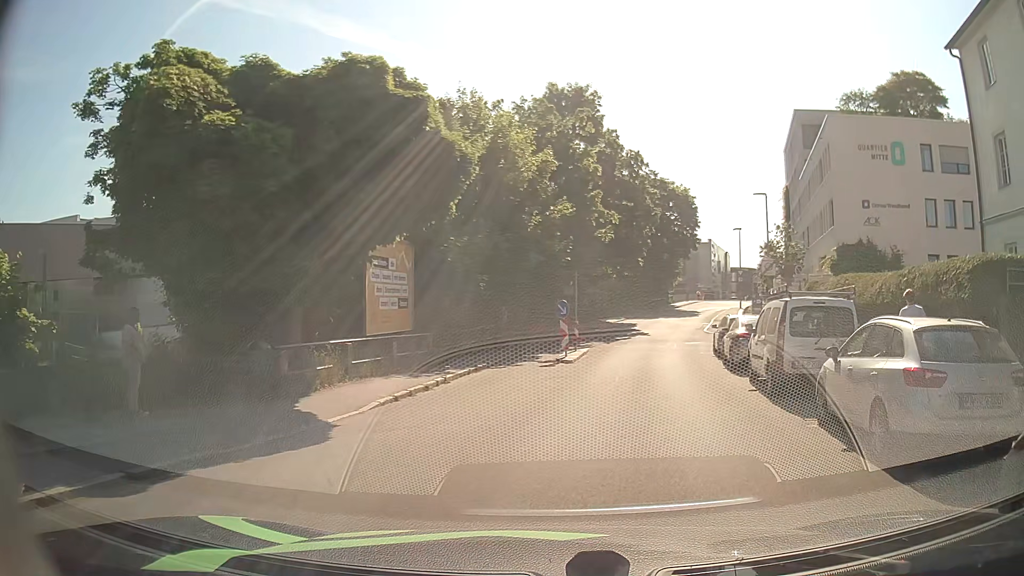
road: residential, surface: asphalt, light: Day
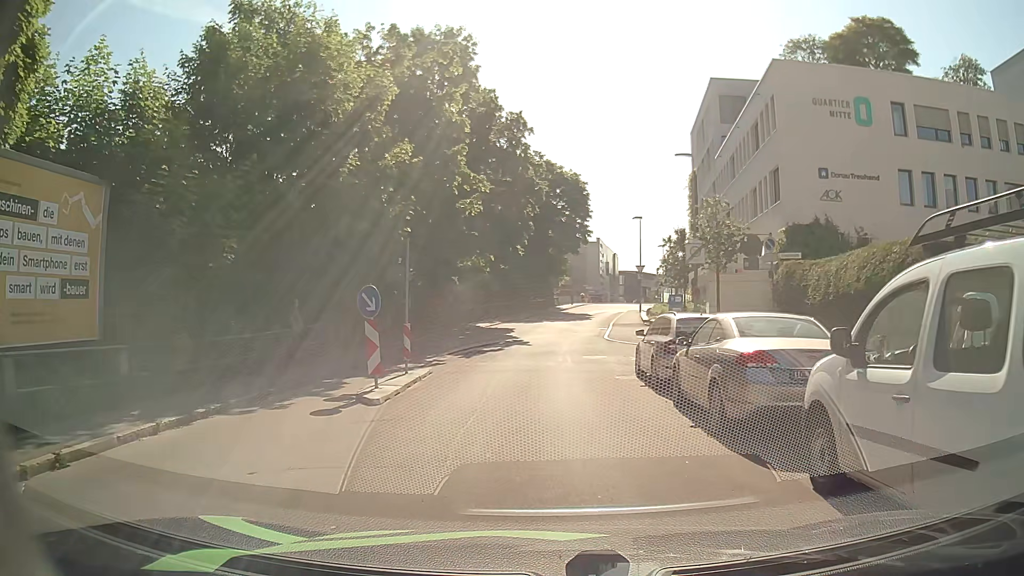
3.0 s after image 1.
(+1.0, +10.4) m; +8°
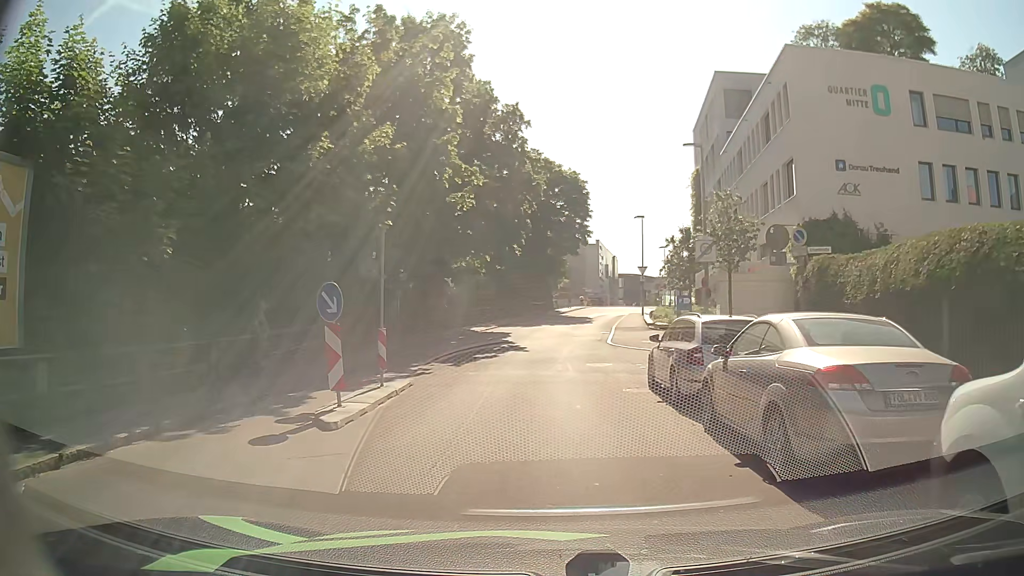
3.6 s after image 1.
(0.0, +2.2) m; 0°
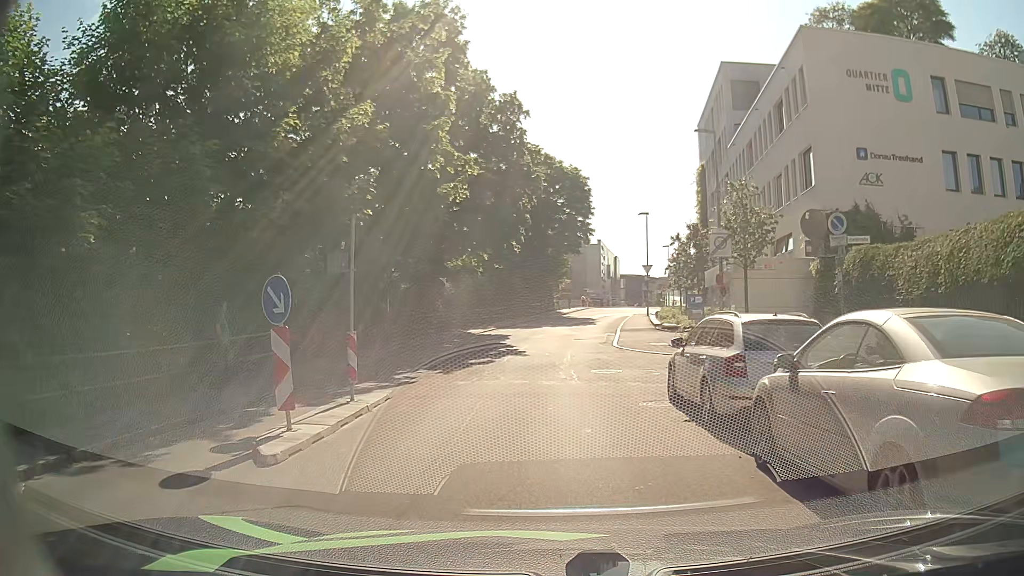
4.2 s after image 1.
(0.0, +2.1) m; -1°
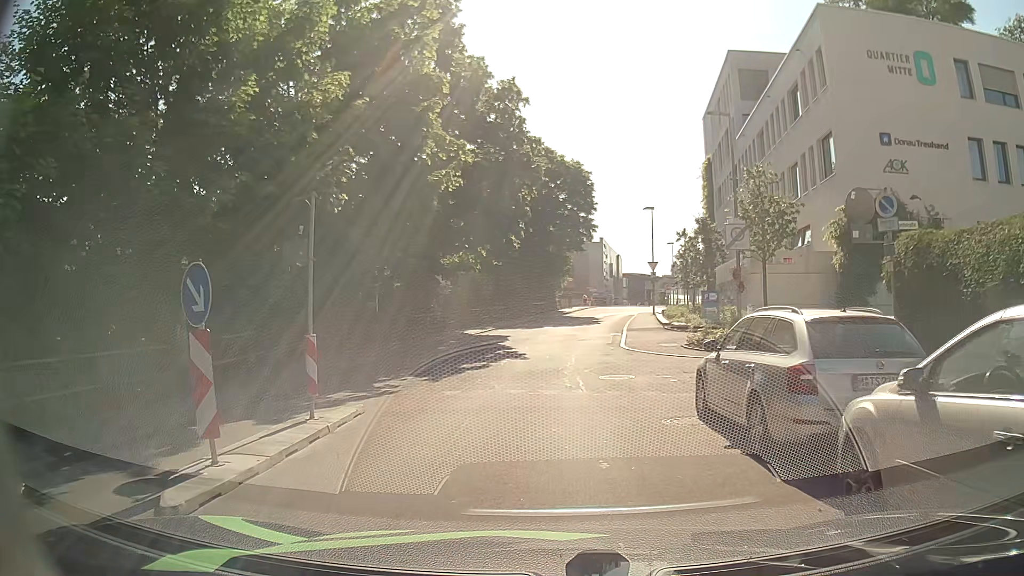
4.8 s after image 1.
(0.0, +2.1) m; +1°
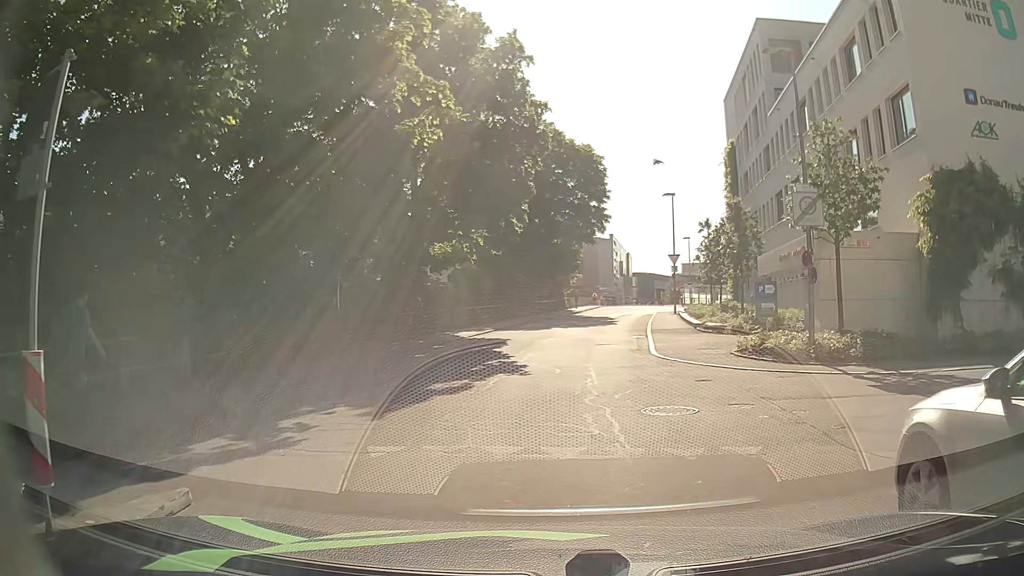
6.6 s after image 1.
(-0.1, +5.6) m; -1°
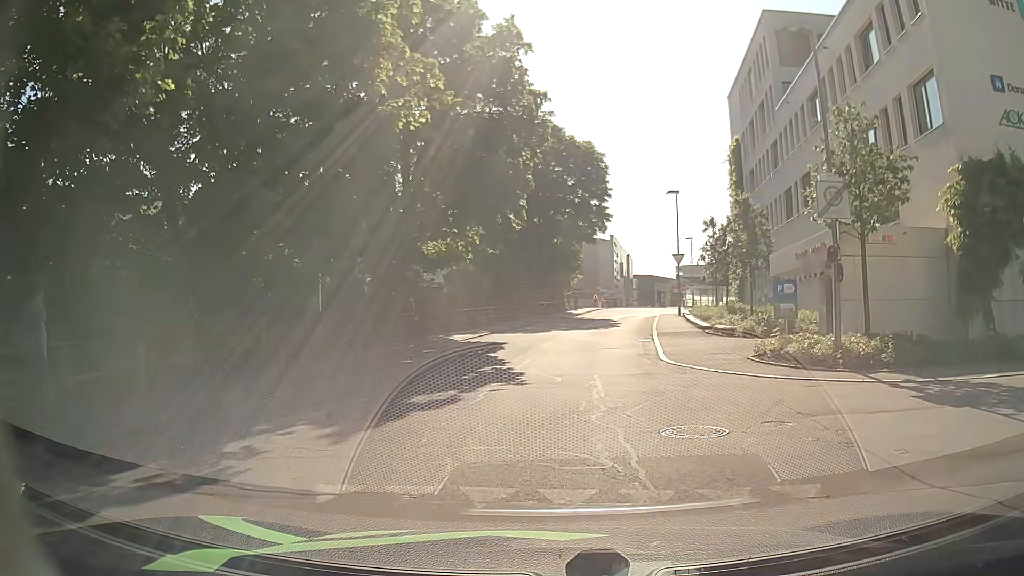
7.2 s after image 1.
(0.0, +1.6) m; +1°
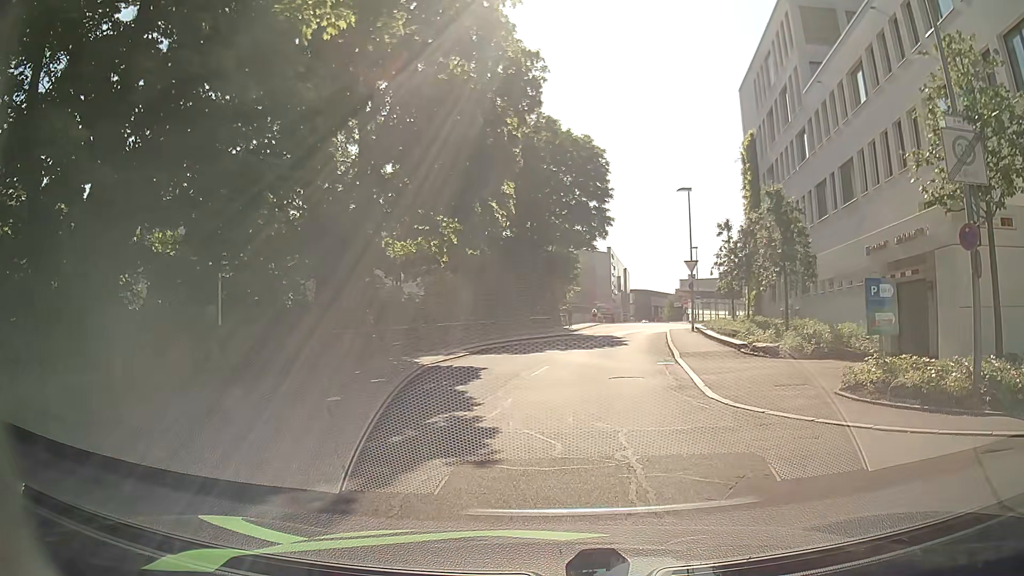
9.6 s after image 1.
(0.0, +5.7) m; -1°
